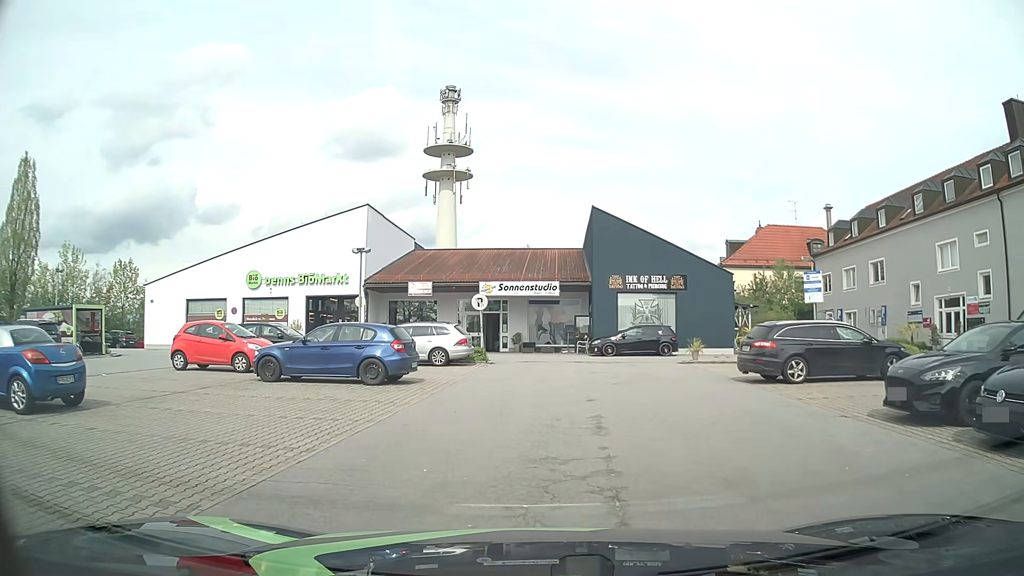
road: service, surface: asphalt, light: Day
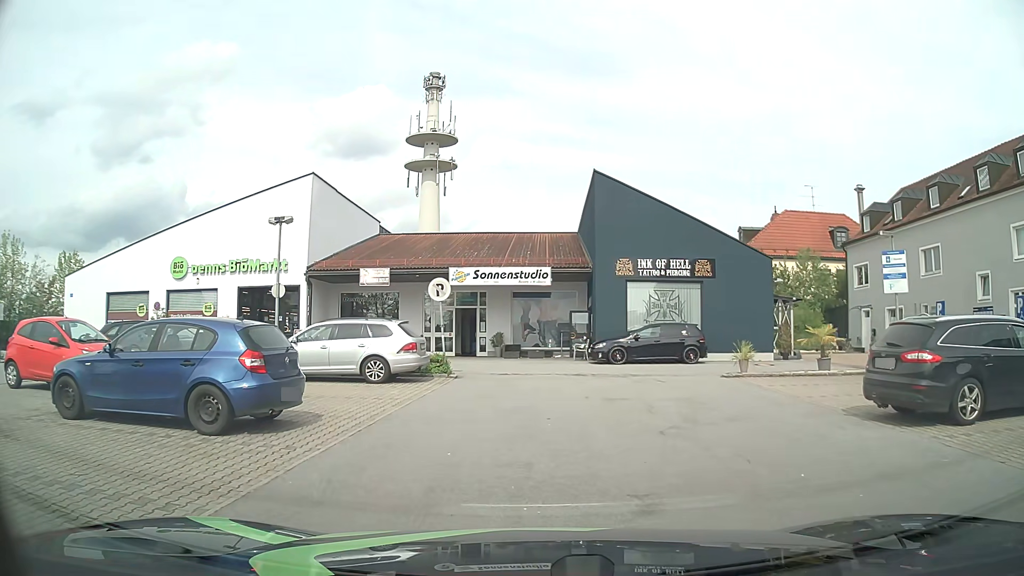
(0.0, +7.5) m; +1°
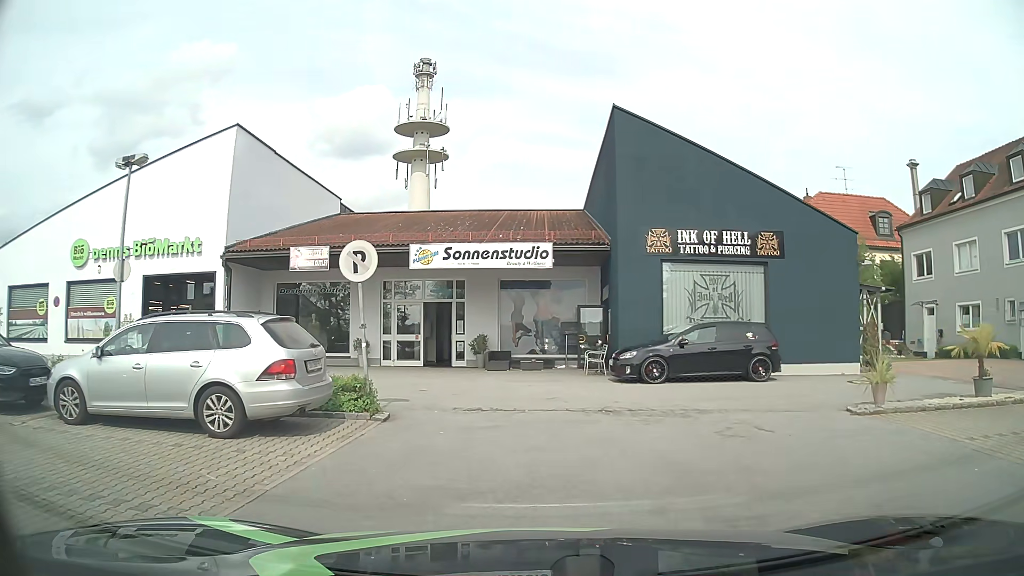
(0.0, +7.8) m; +1°
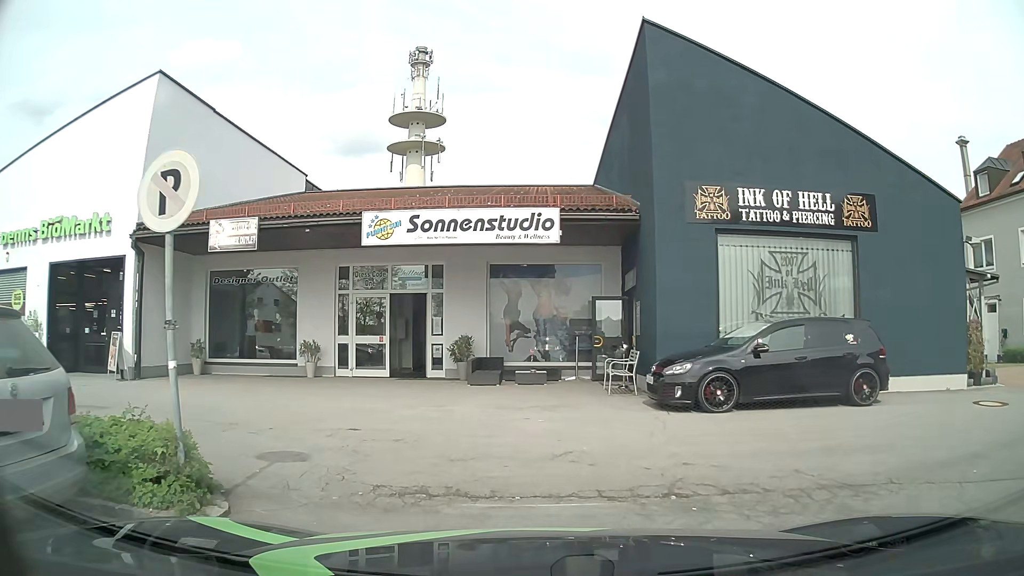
(-0.1, +5.4) m; 0°
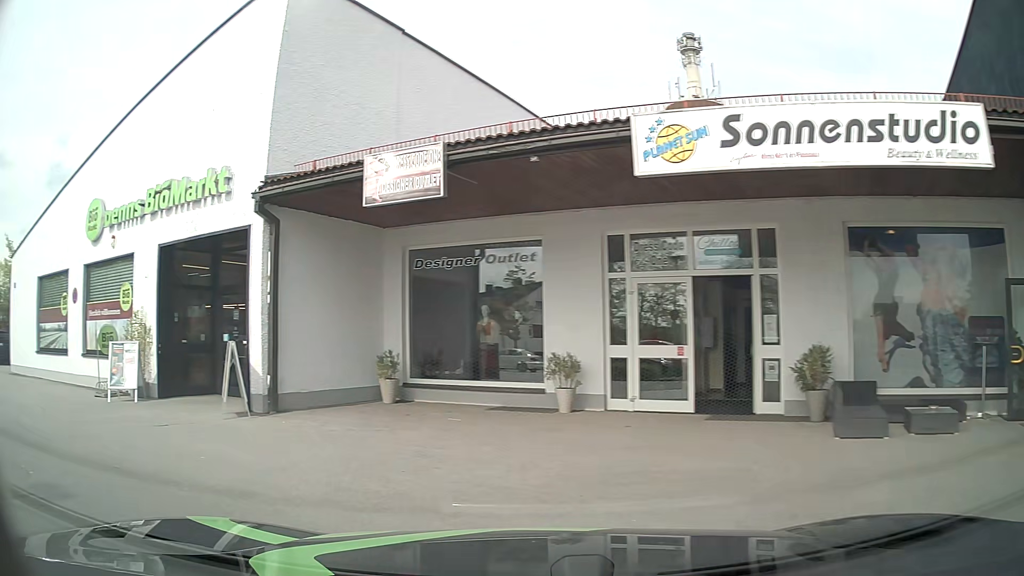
(-0.9, +6.9) m; -27°
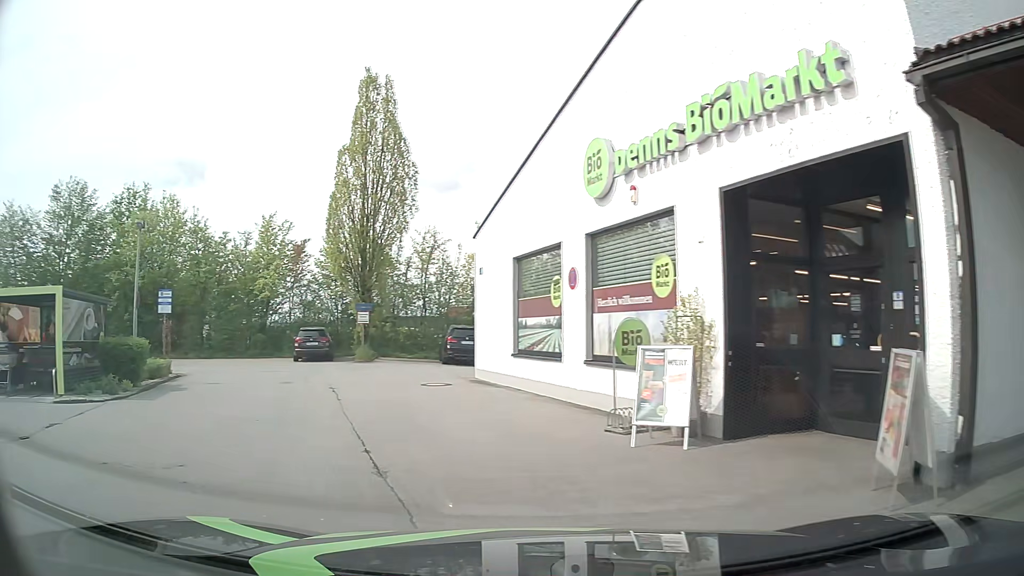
(-2.2, +5.1) m; -45°
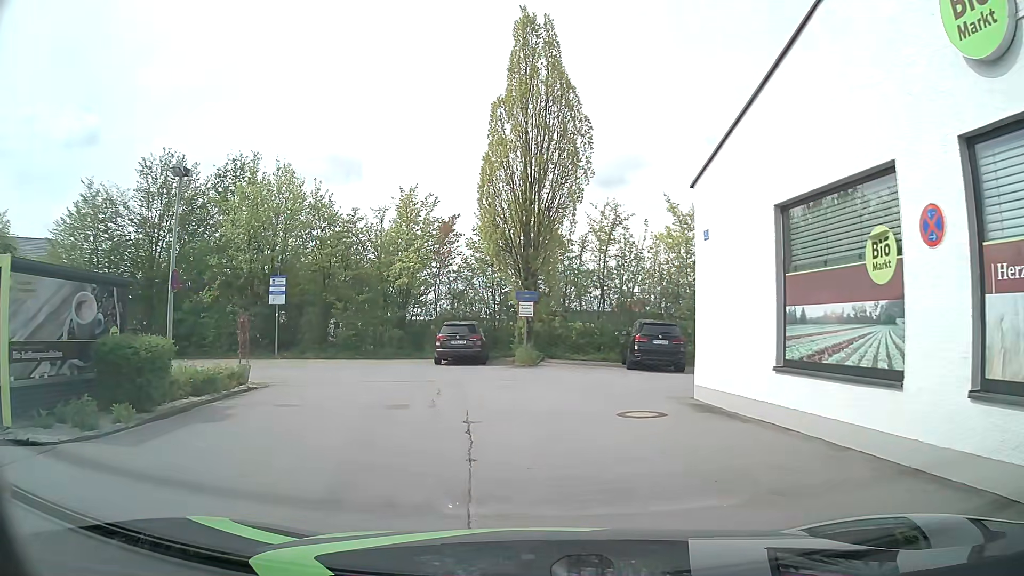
(-1.0, +6.4) m; -13°
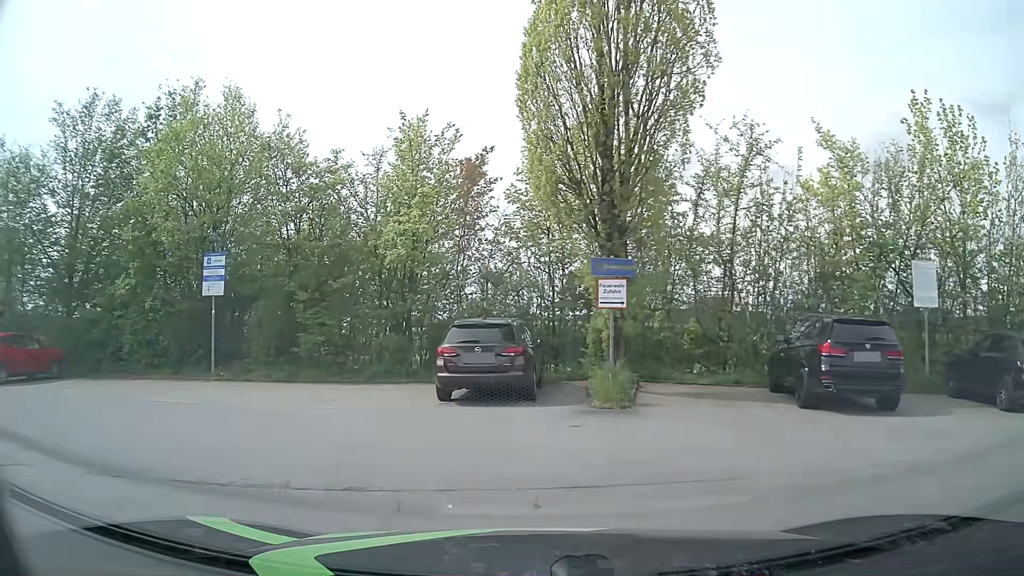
(-0.3, +11.0) m; -5°
